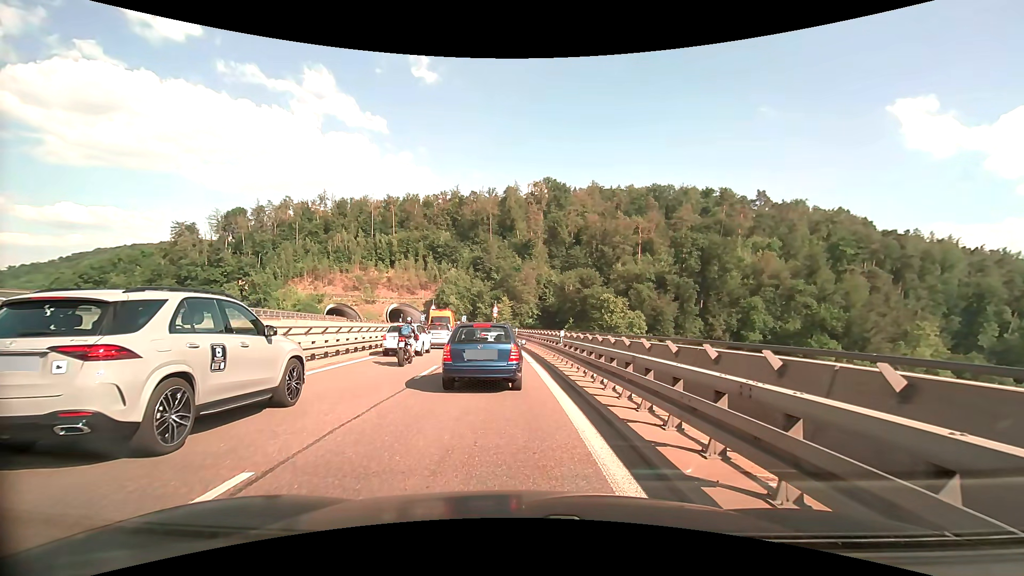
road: trunk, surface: asphalt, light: Day
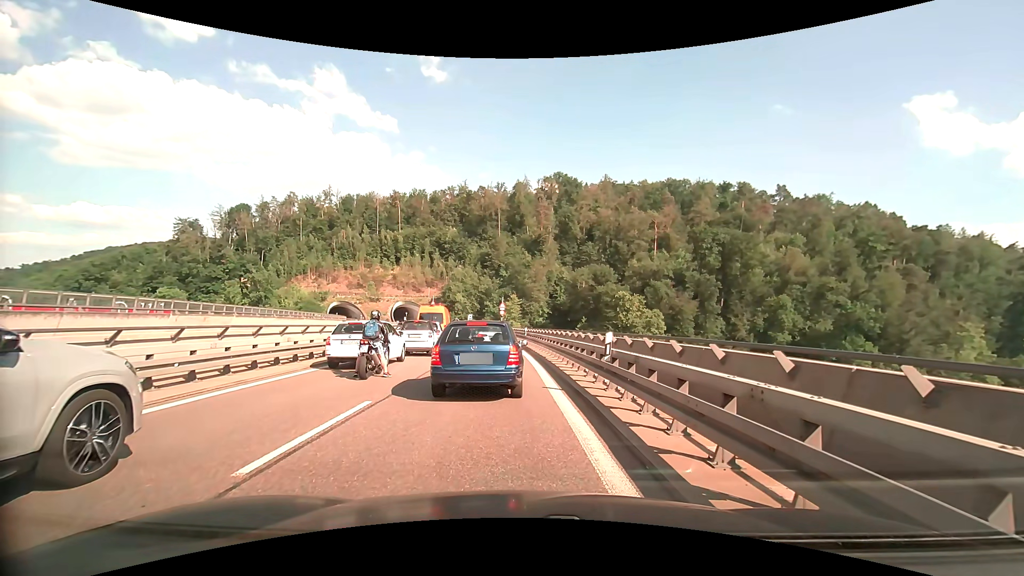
(-0.1, +8.2) m; -1°
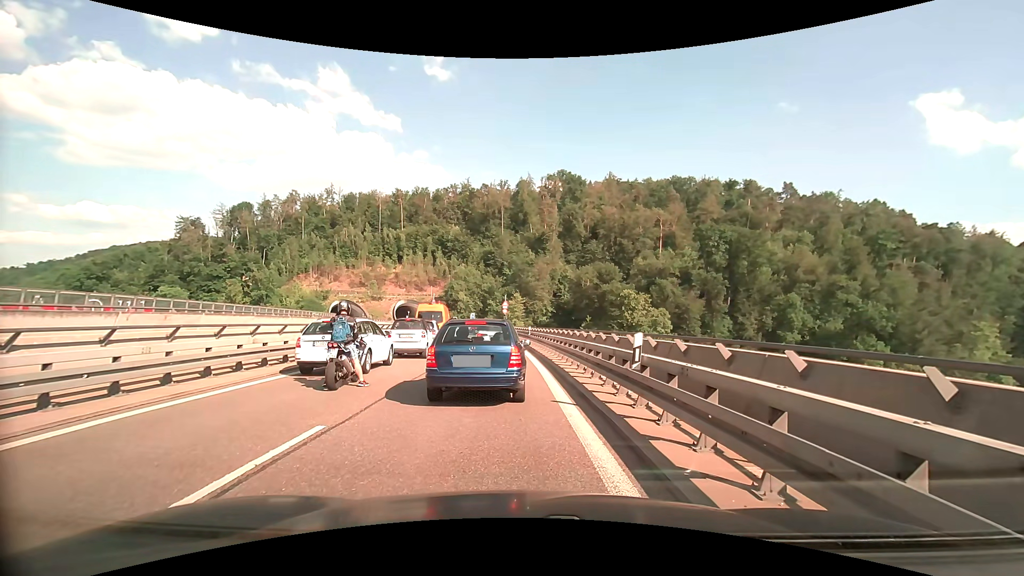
(0.0, +2.1) m; 0°
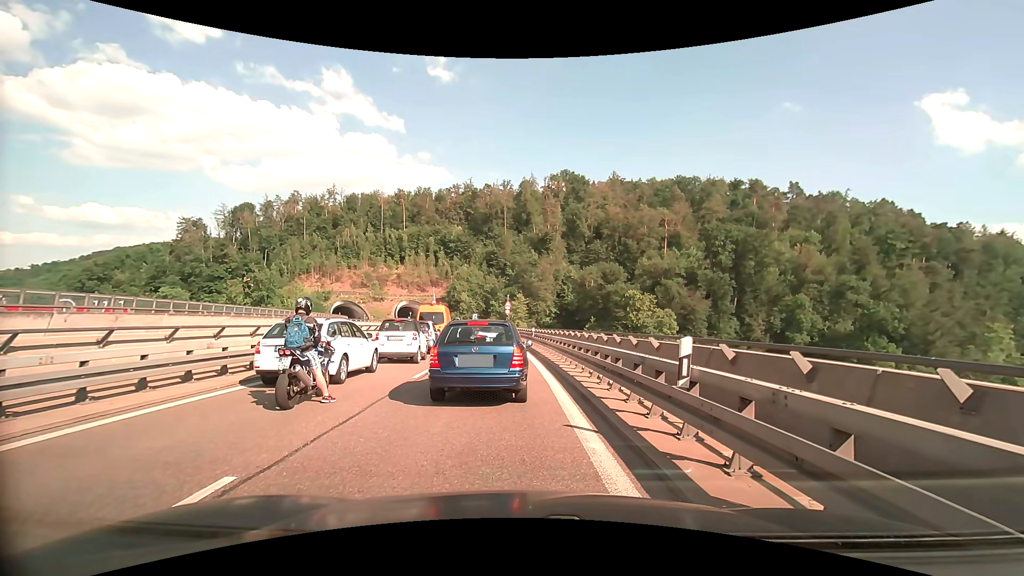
(0.0, +2.1) m; 0°
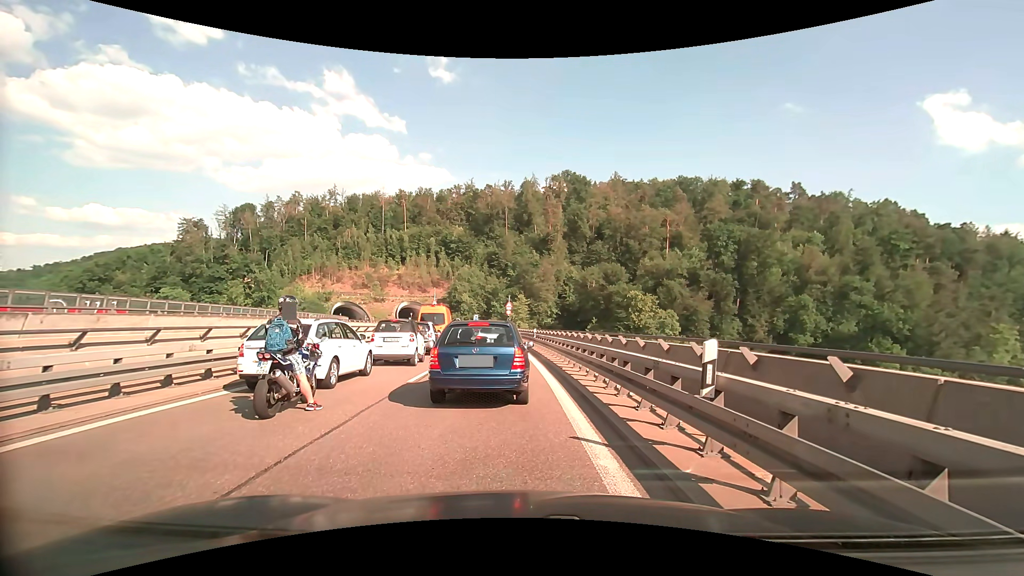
(0.0, +0.7) m; 0°
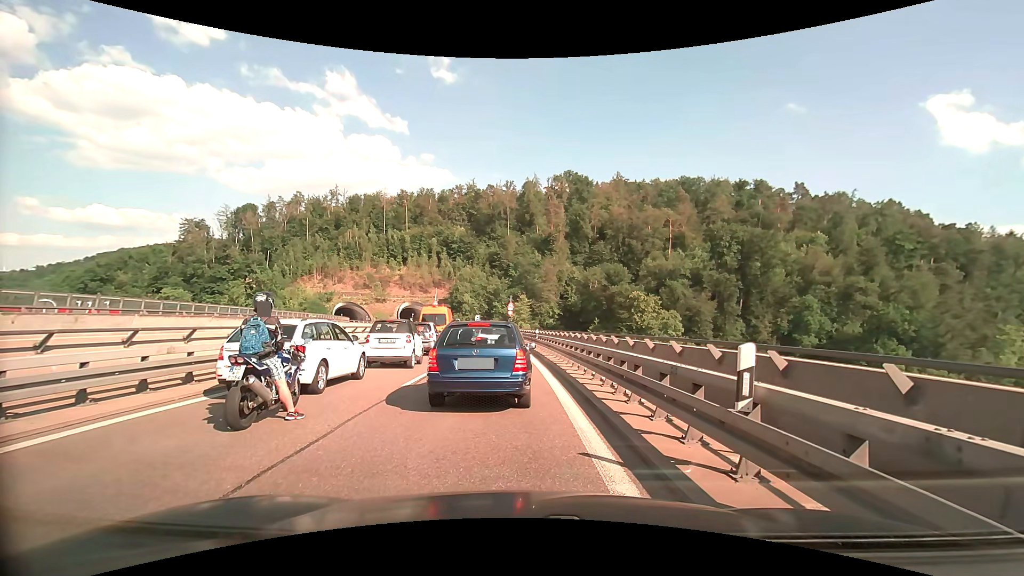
(0.0, +0.7) m; 0°
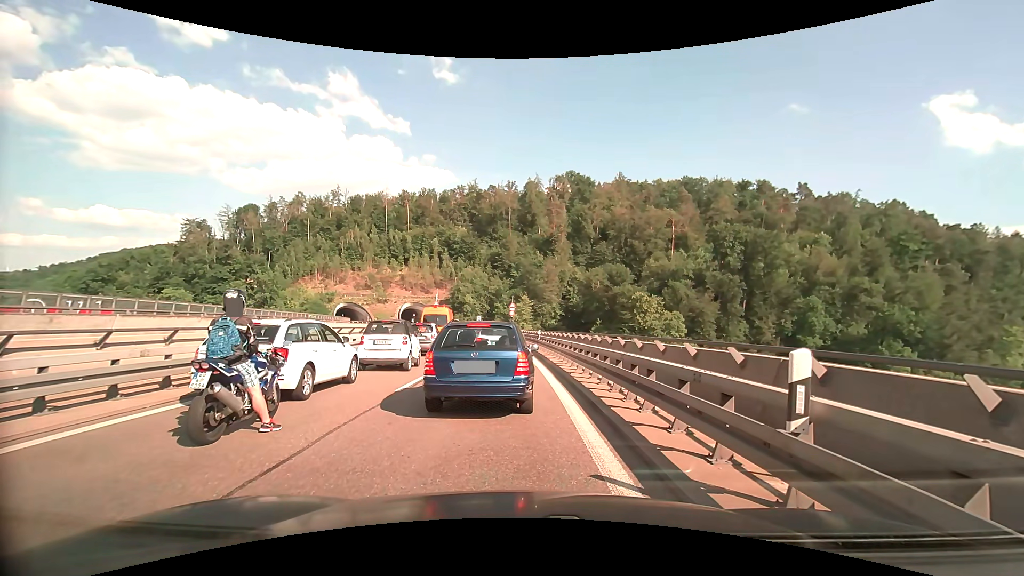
(0.0, +0.8) m; 0°
